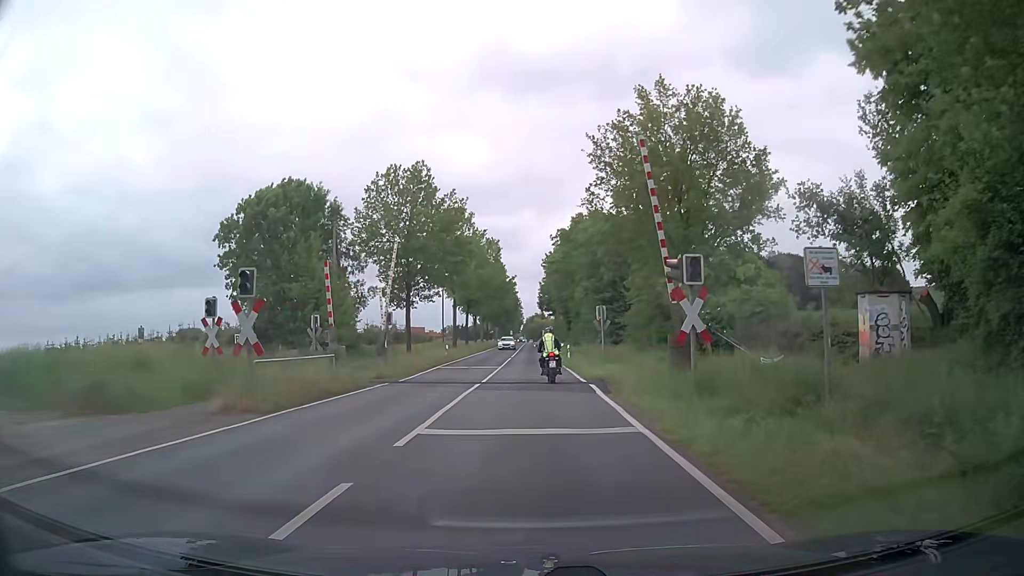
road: secondary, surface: asphalt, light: Day
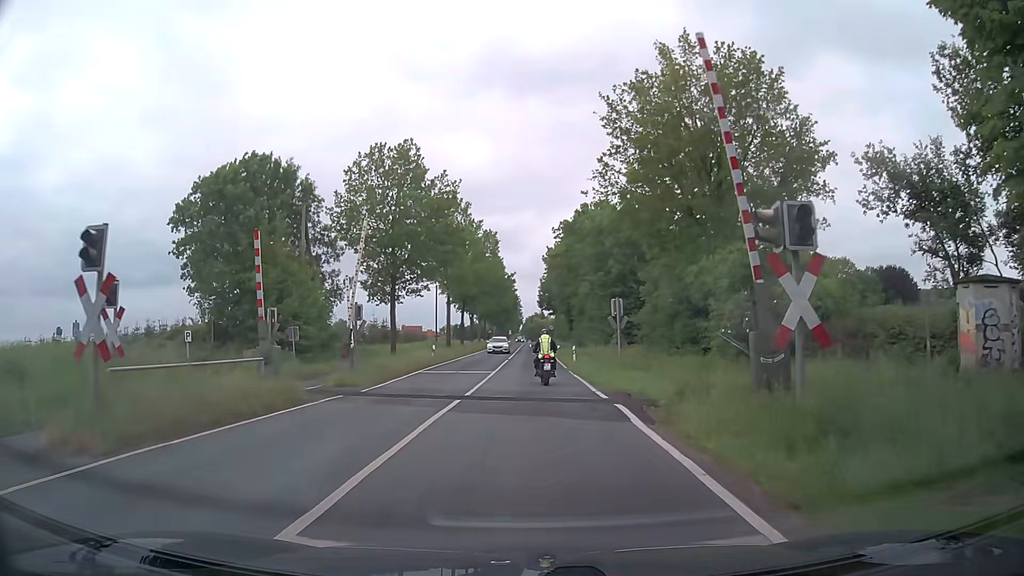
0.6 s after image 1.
(0.0, +5.9) m; 0°
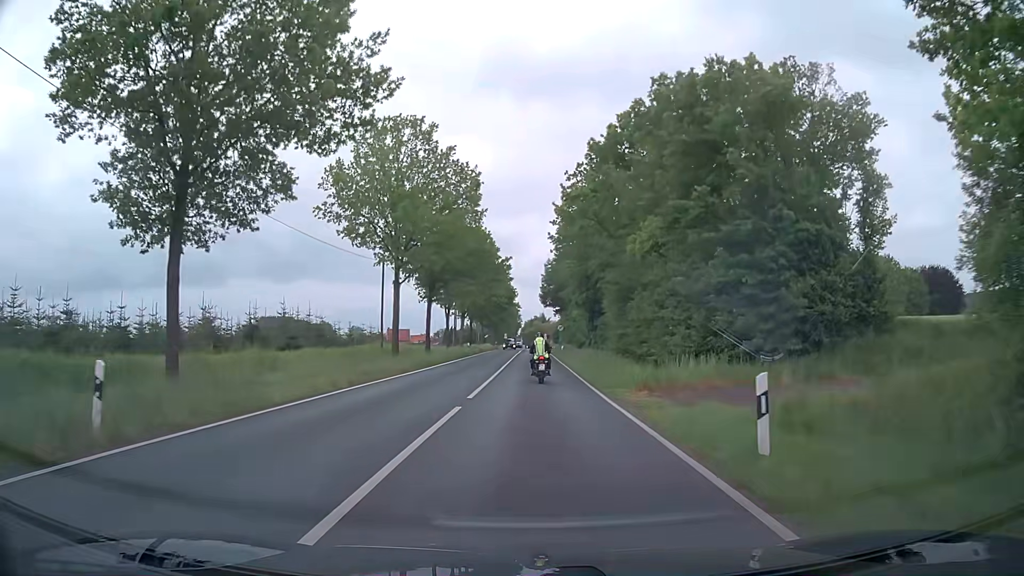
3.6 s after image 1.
(0.0, +30.8) m; 0°
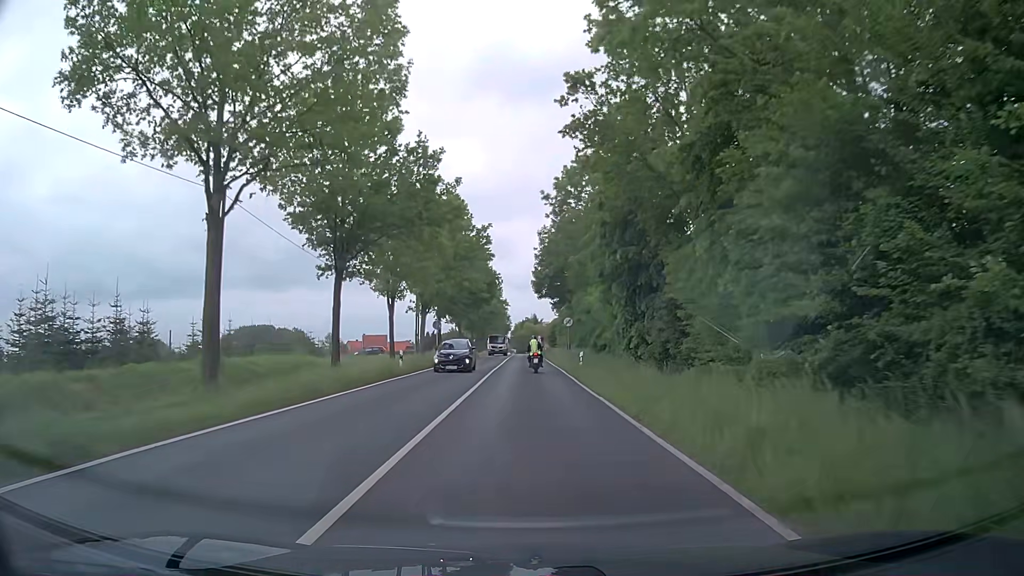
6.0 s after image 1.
(+0.2, +27.9) m; +1°
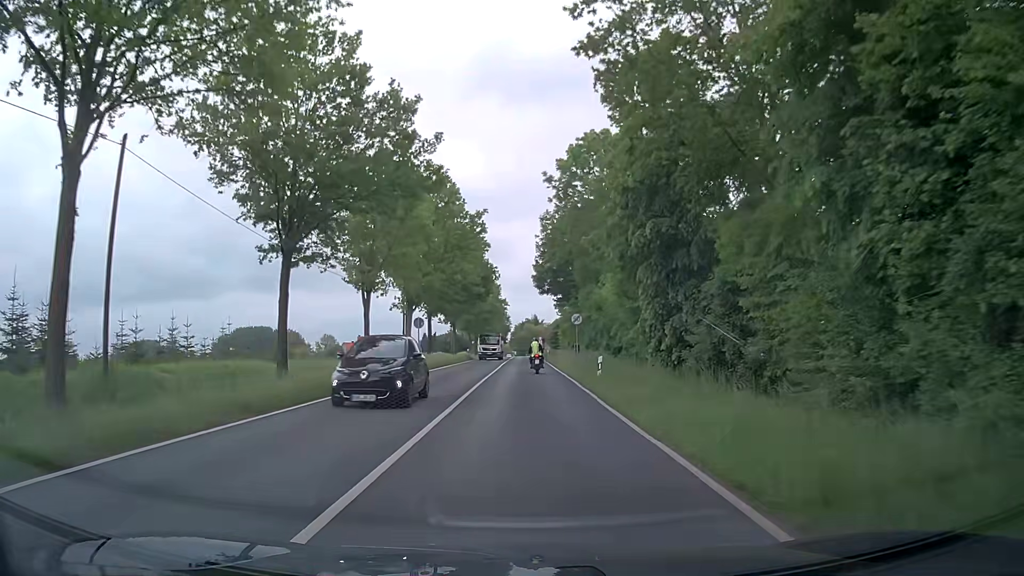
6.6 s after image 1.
(0.0, +7.9) m; 0°
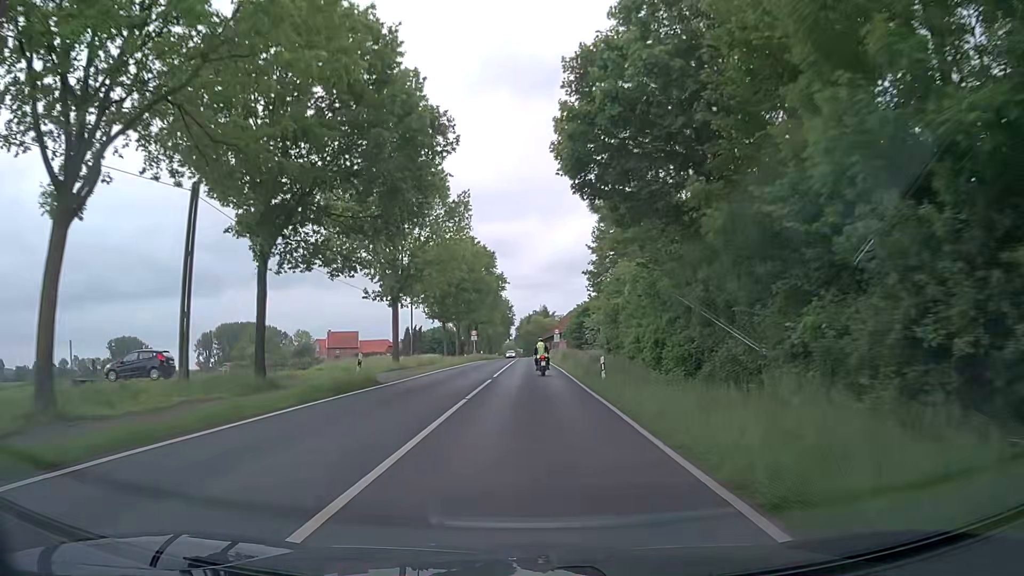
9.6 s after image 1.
(-0.2, +45.5) m; 0°
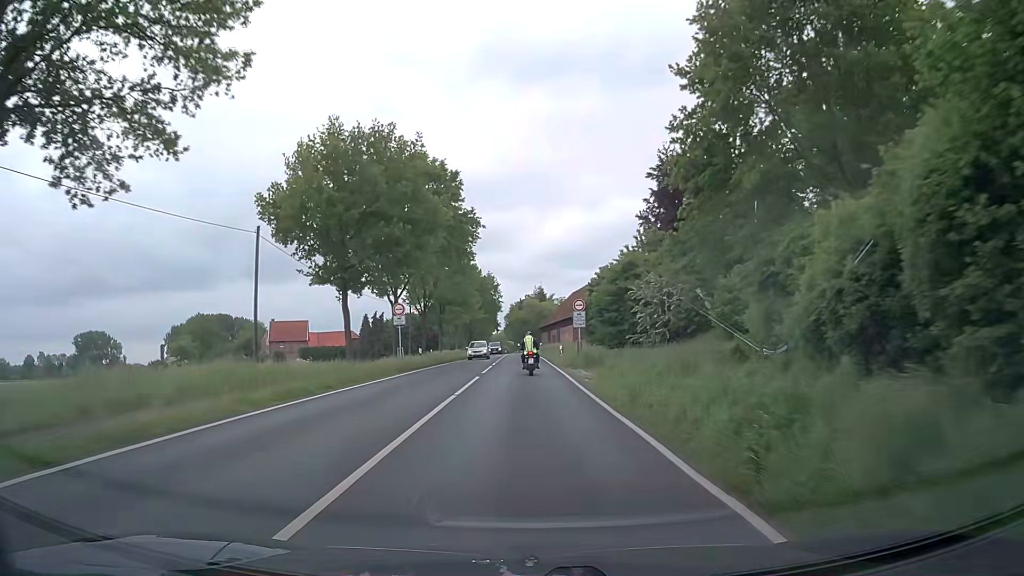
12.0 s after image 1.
(0.0, +40.4) m; 0°
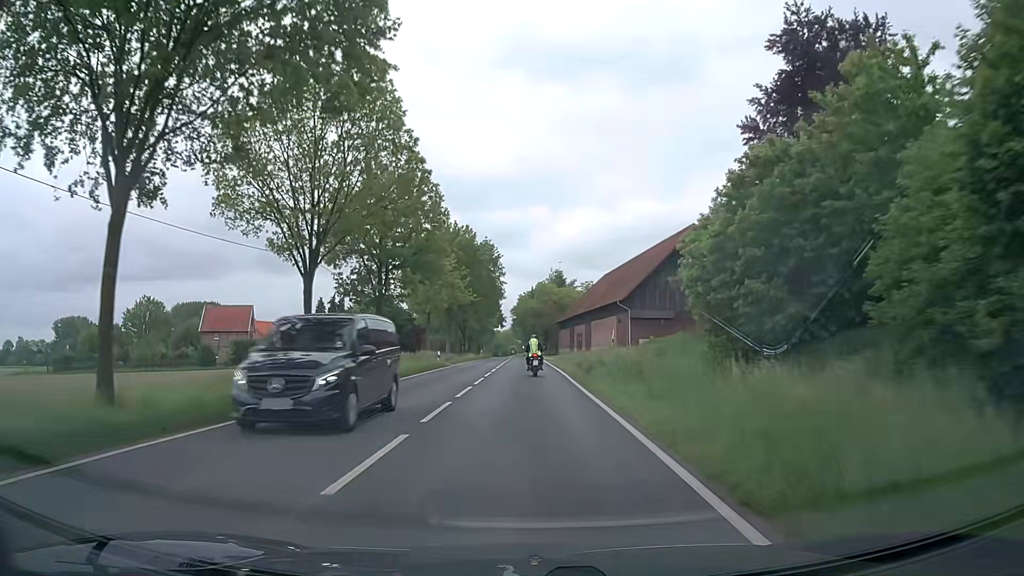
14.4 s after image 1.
(-0.2, +39.1) m; -1°
(0, +10) (0, +20) (0, +30) (0, +40) (0, +50) (0, +60) (-1, +70) (-1, +80) (-1, +90) (-1, +100) m
